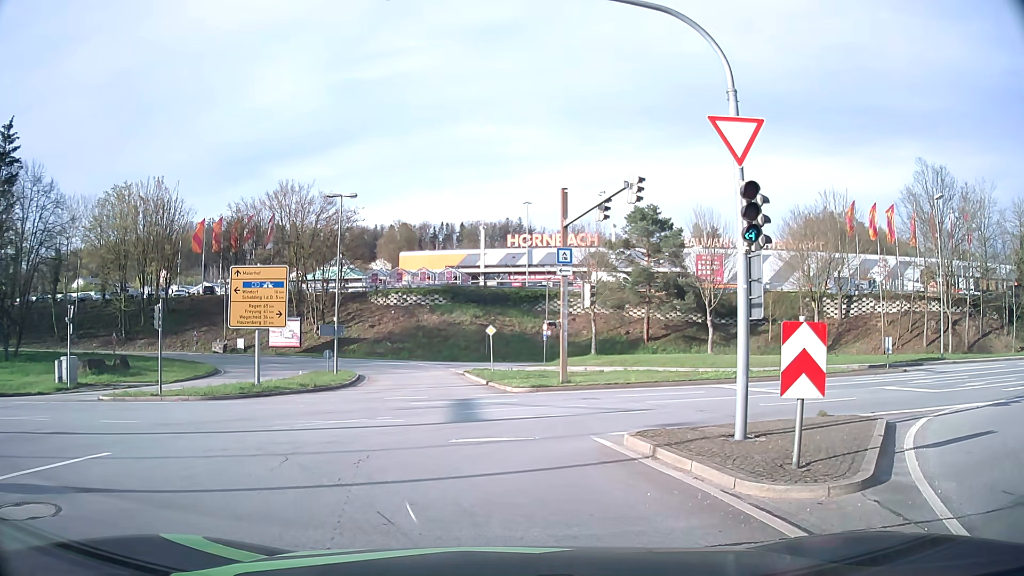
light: Day
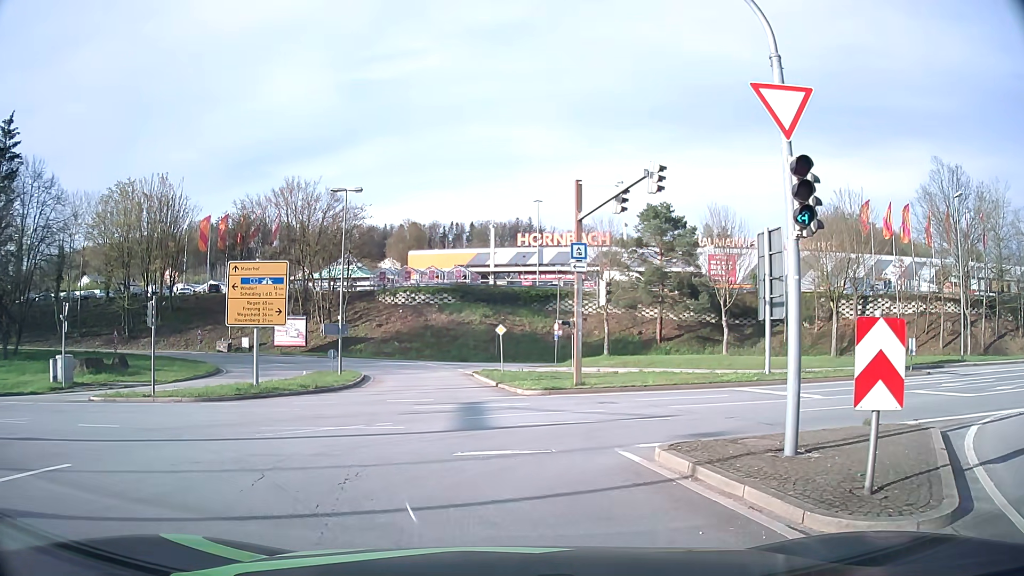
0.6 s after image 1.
(0.0, +1.4) m; -1°
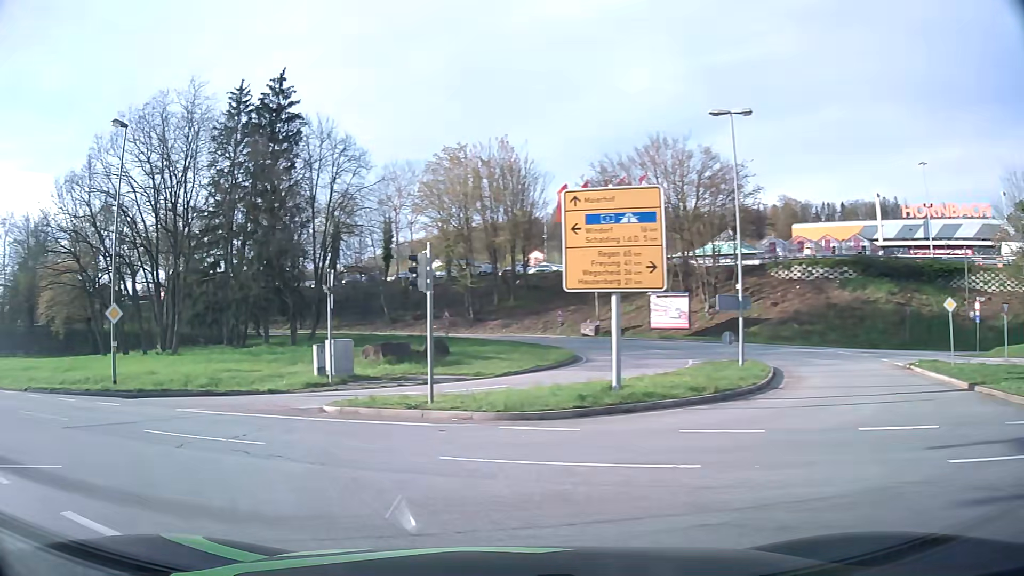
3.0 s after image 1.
(-2.2, +10.5) m; -31°
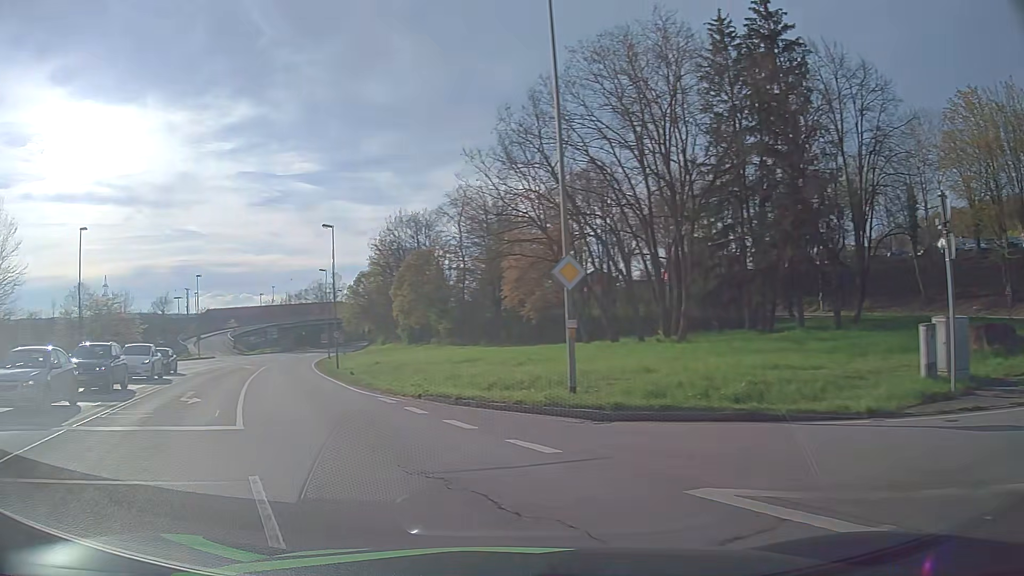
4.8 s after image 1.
(-4.1, +10.3) m; -42°
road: primary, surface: asphalt
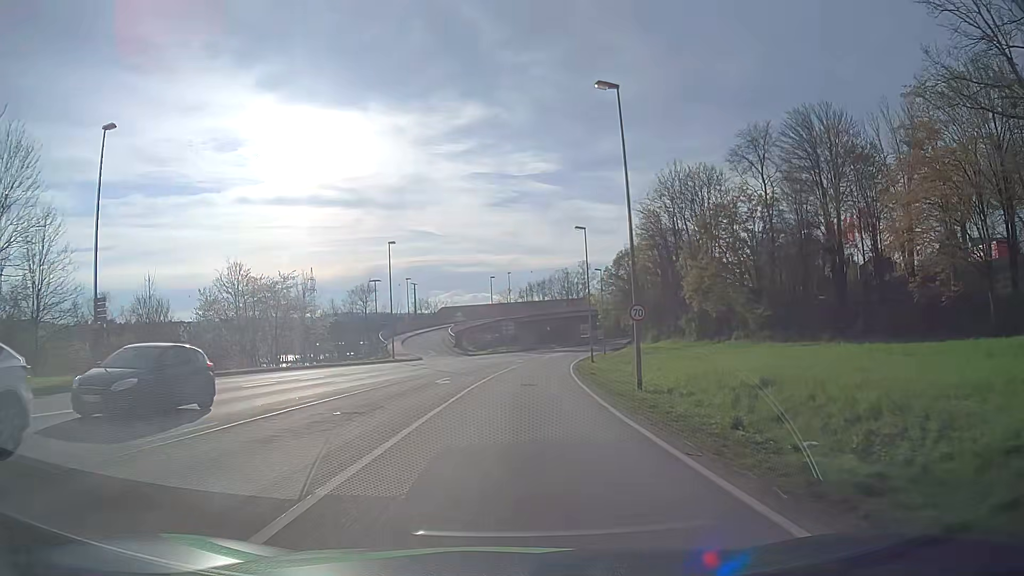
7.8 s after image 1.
(-8.8, +25.6) m; -23°
